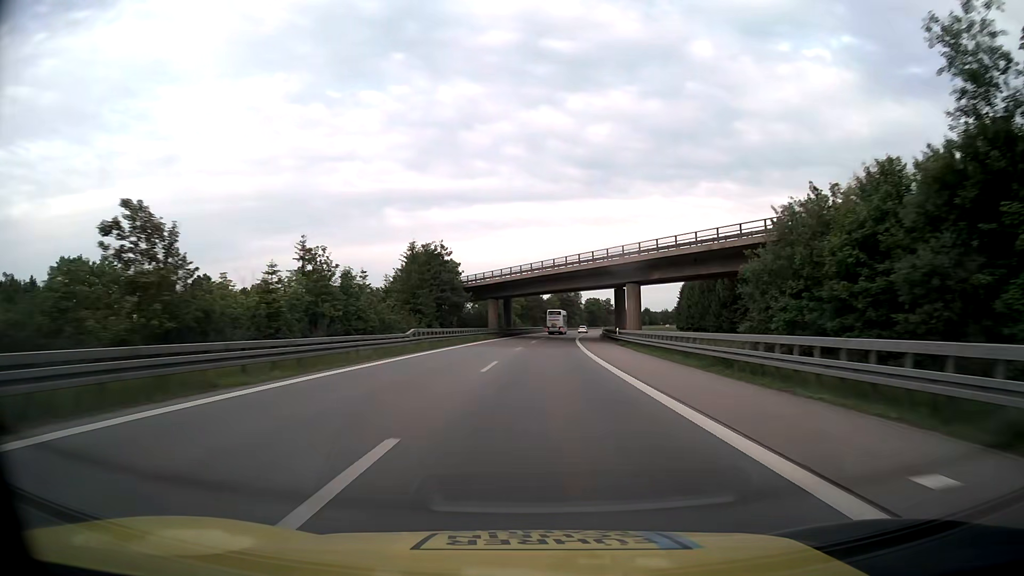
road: motorway_link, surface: asphalt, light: Day
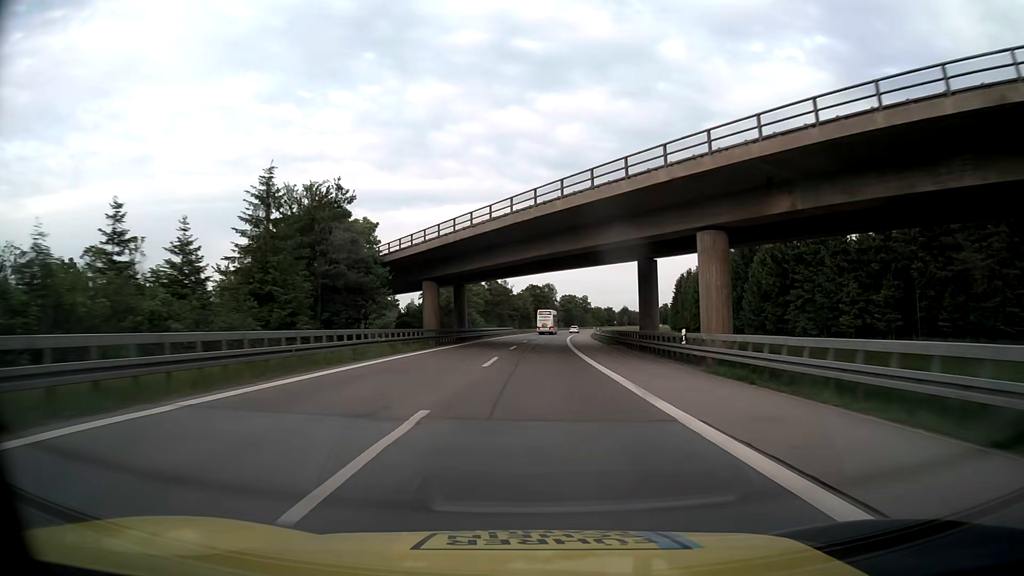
(+0.7, +33.5) m; +3°
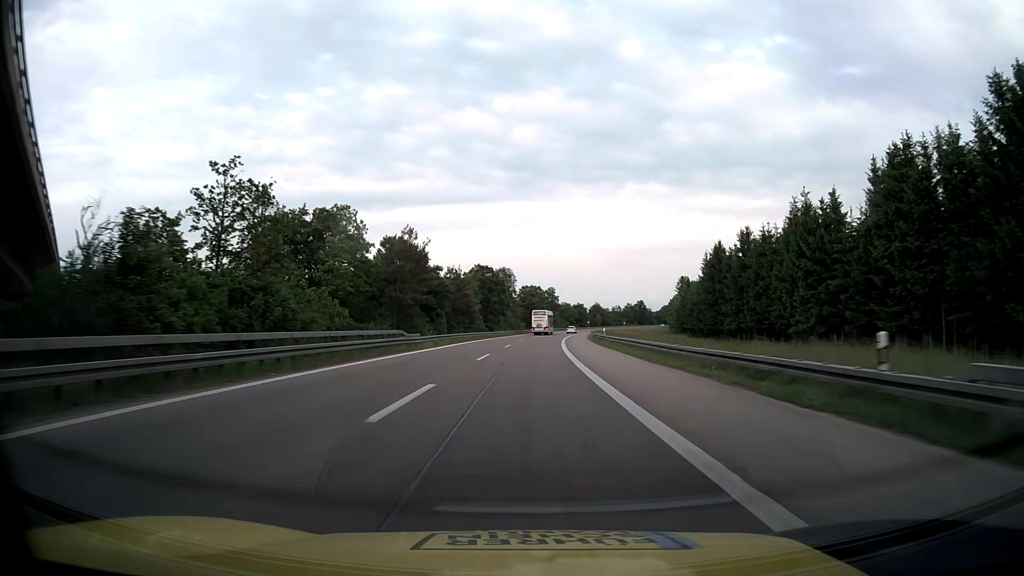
(+2.2, +67.0) m; +4°
(0, +10) (0, +20) (0, +30) (+1, +40) (+1, +50) (+1, +60) (+2, +70) (+3, +80) (+4, +90) (+4, +100) m
